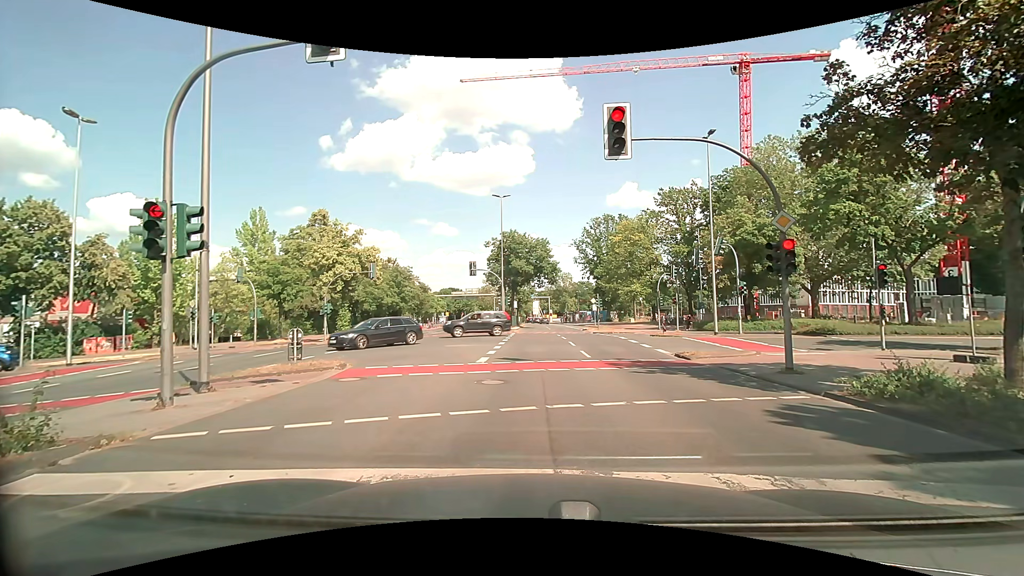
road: secondary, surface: asphalt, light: Day
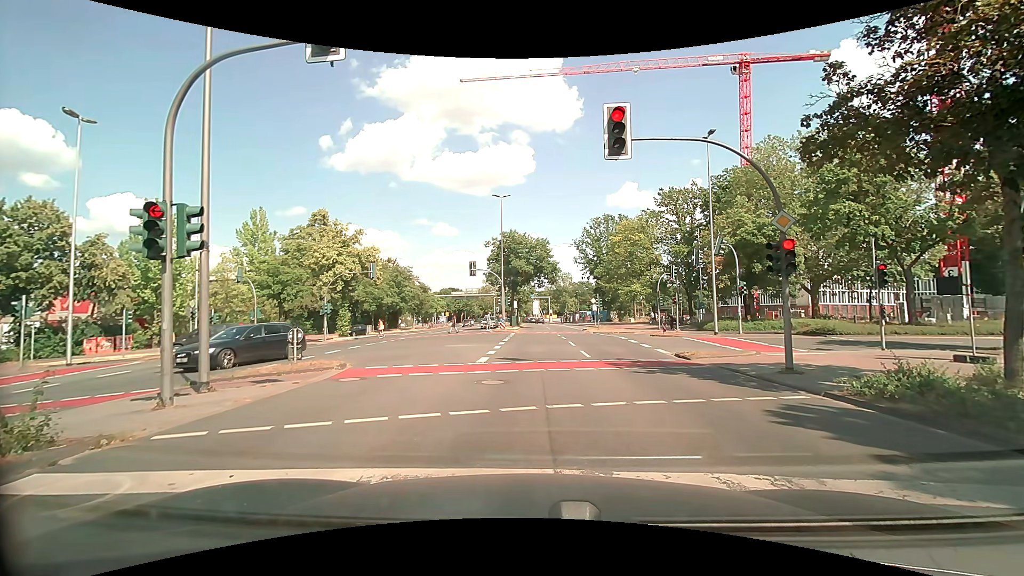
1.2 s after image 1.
(0.0, 0.0) m; 0°
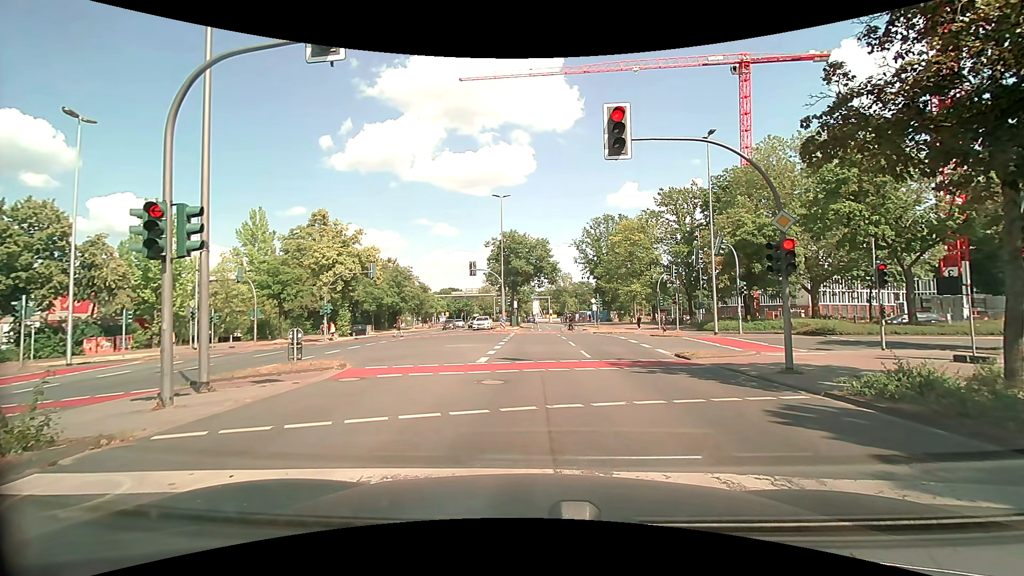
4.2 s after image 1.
(0.0, 0.0) m; 0°
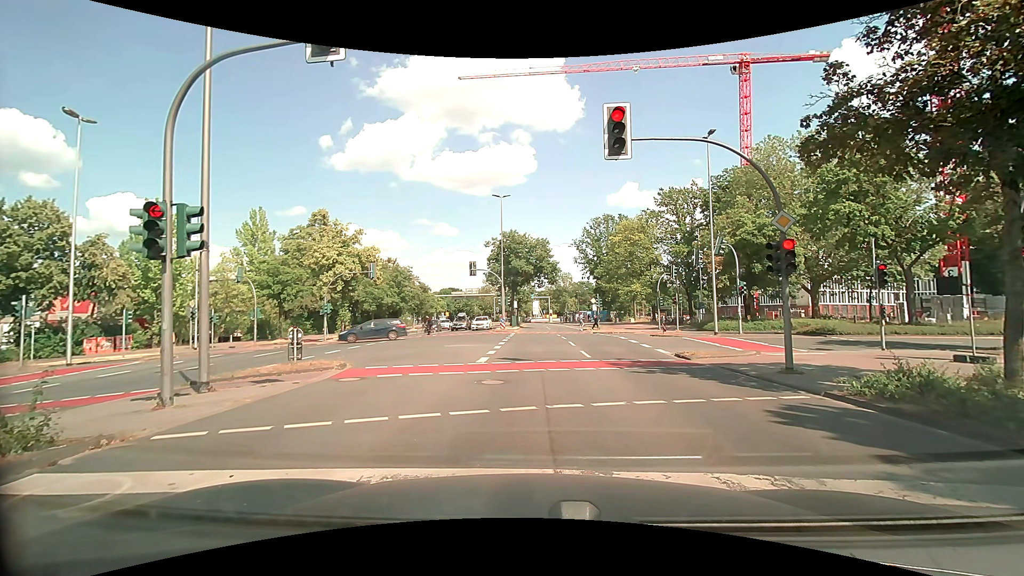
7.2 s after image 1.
(0.0, 0.0) m; 0°
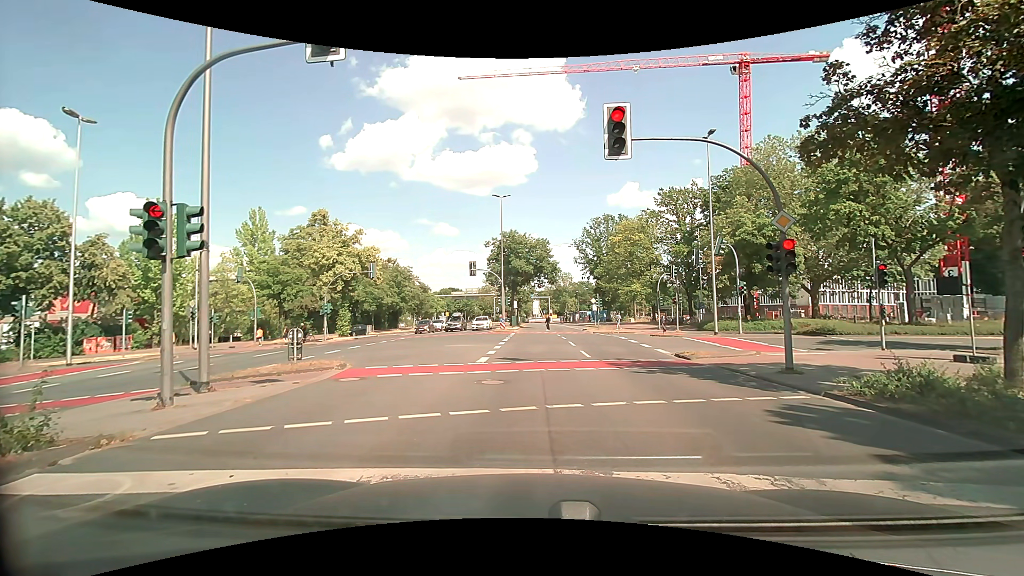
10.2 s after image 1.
(0.0, 0.0) m; 0°
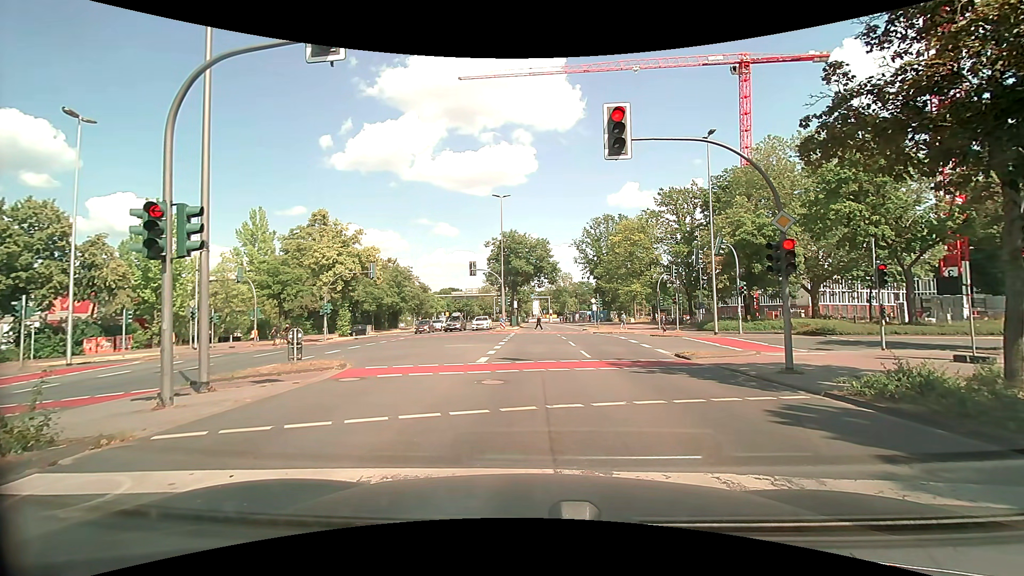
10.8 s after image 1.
(0.0, 0.0) m; 0°
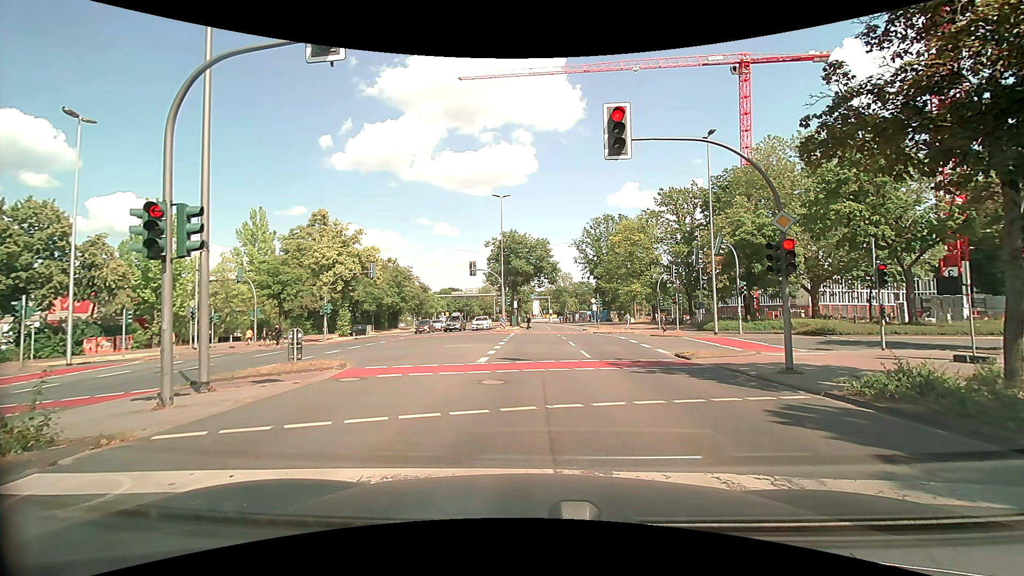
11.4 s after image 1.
(0.0, 0.0) m; 0°
